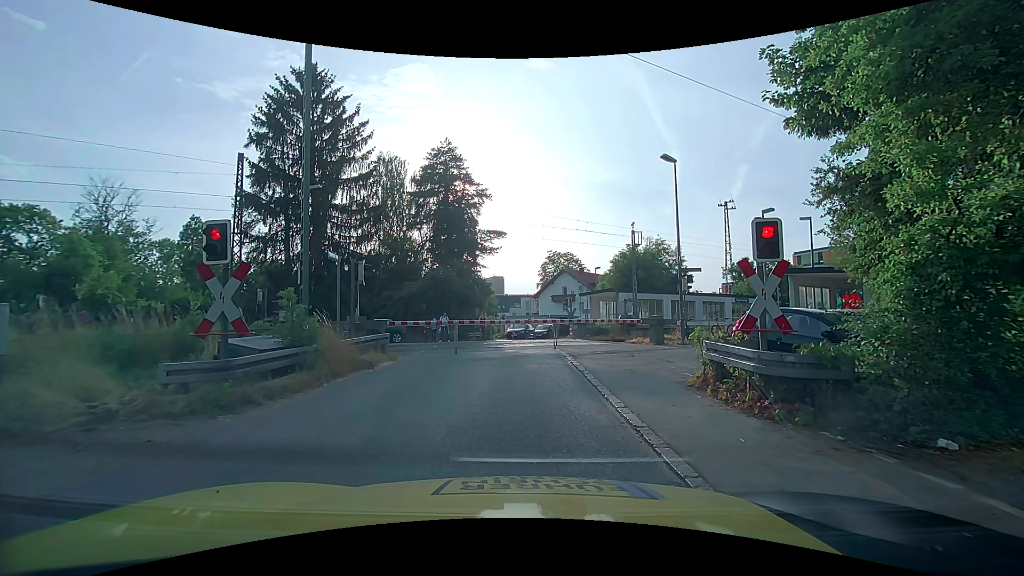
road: unclassified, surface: asphalt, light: Day
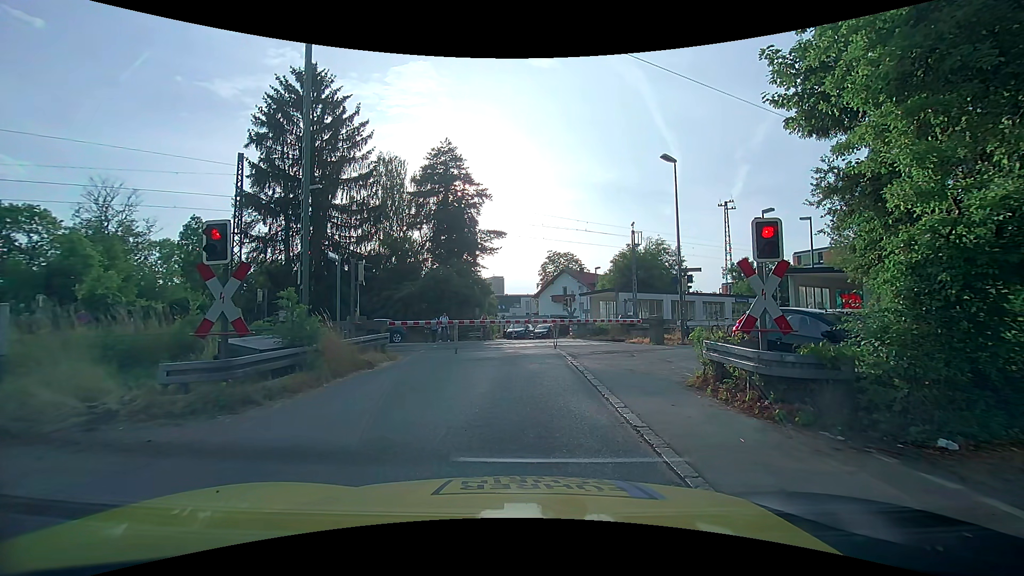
(0.0, 0.0) m; 0°
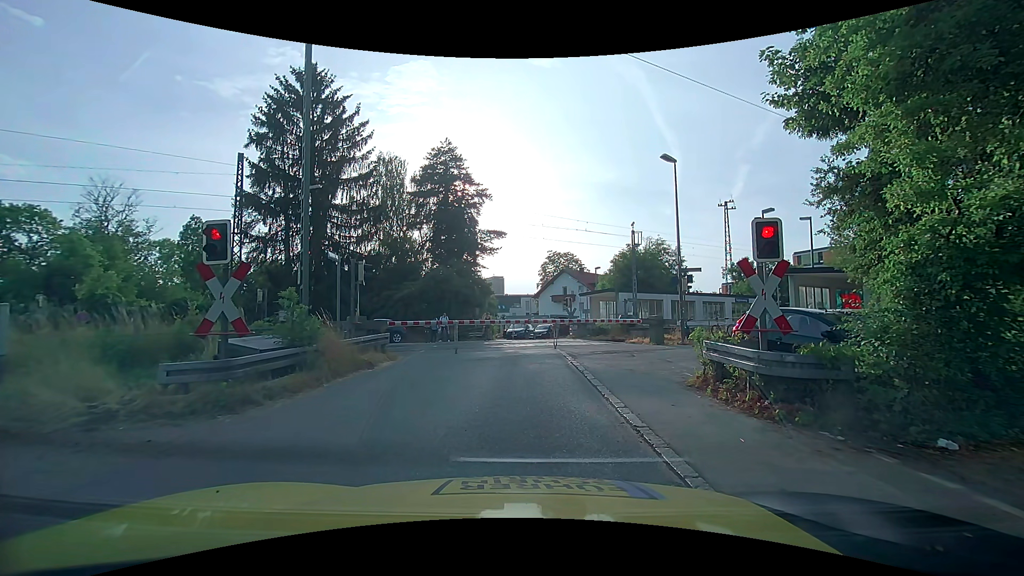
(0.0, 0.0) m; 0°
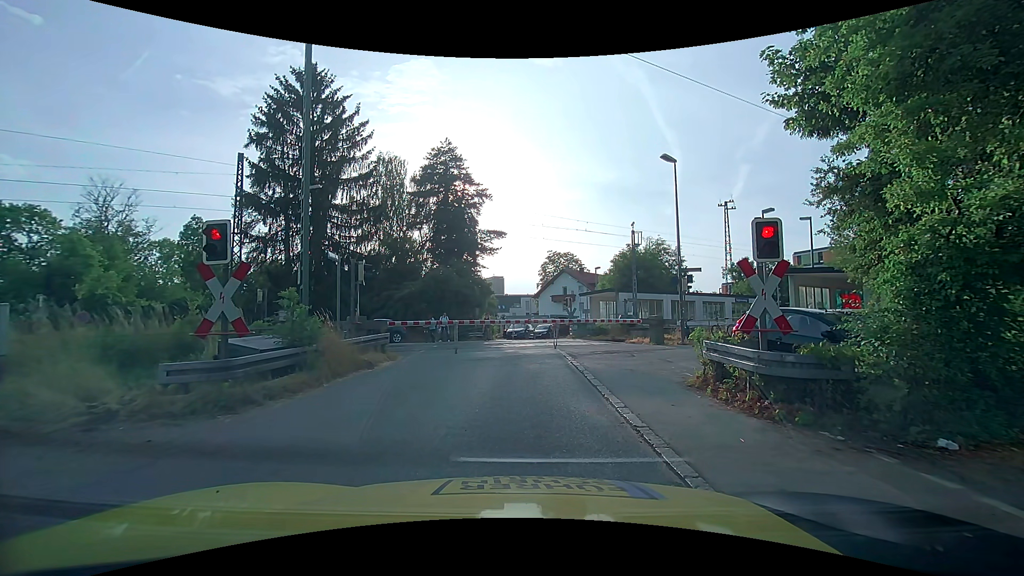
(0.0, 0.0) m; 0°
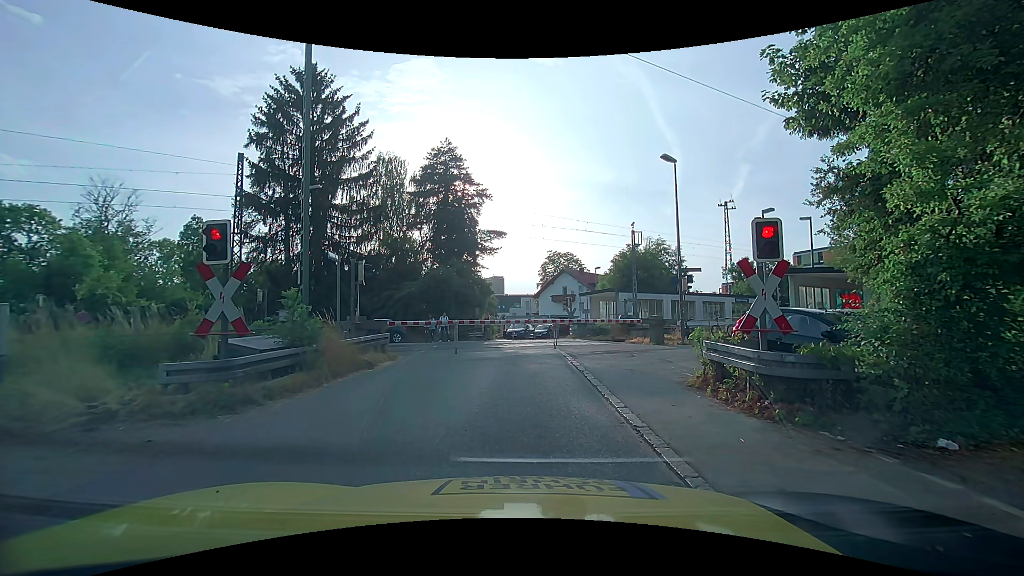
(0.0, 0.0) m; 0°
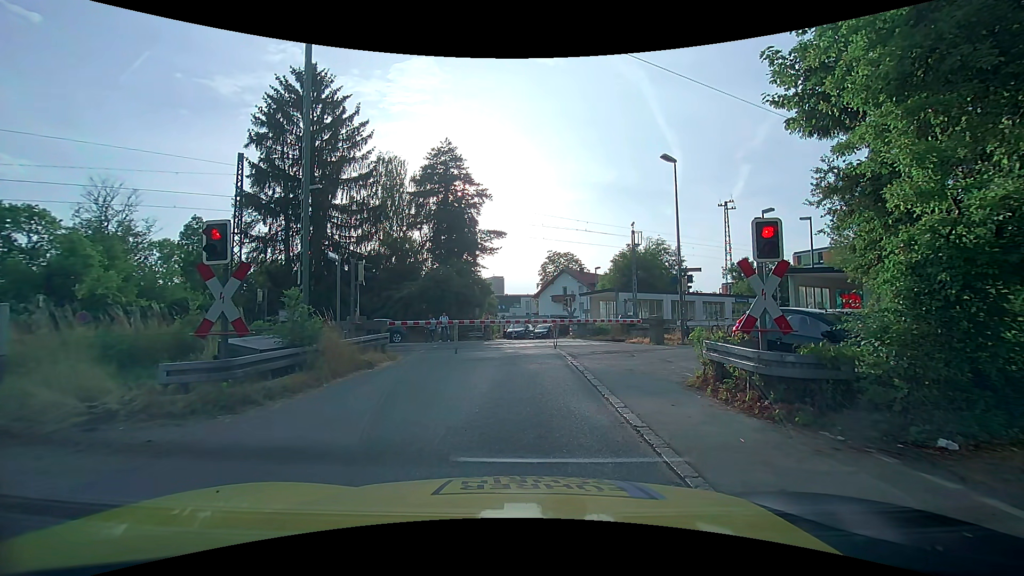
(0.0, 0.0) m; 0°
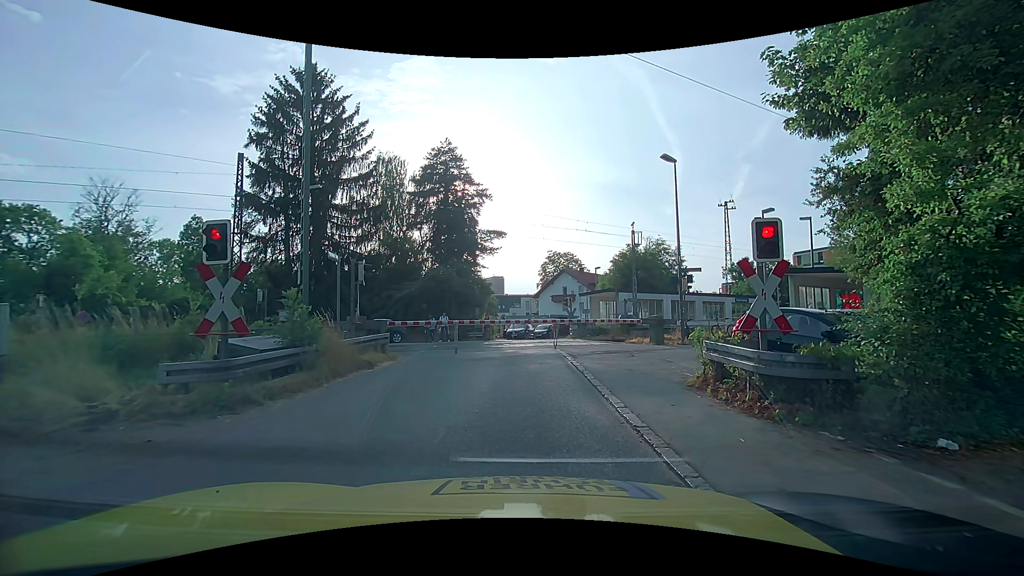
(0.0, 0.0) m; 0°
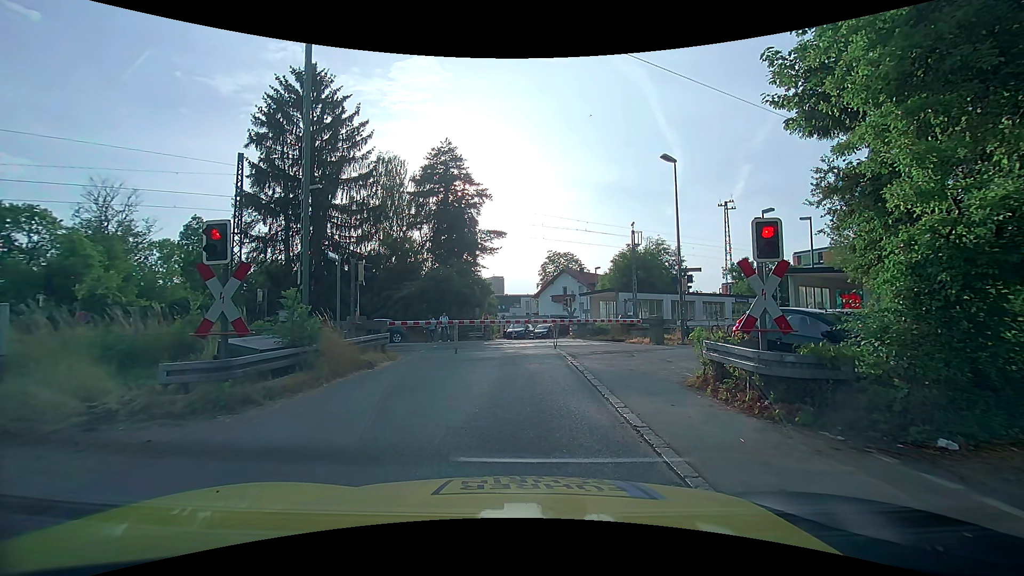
(0.0, 0.0) m; 0°
